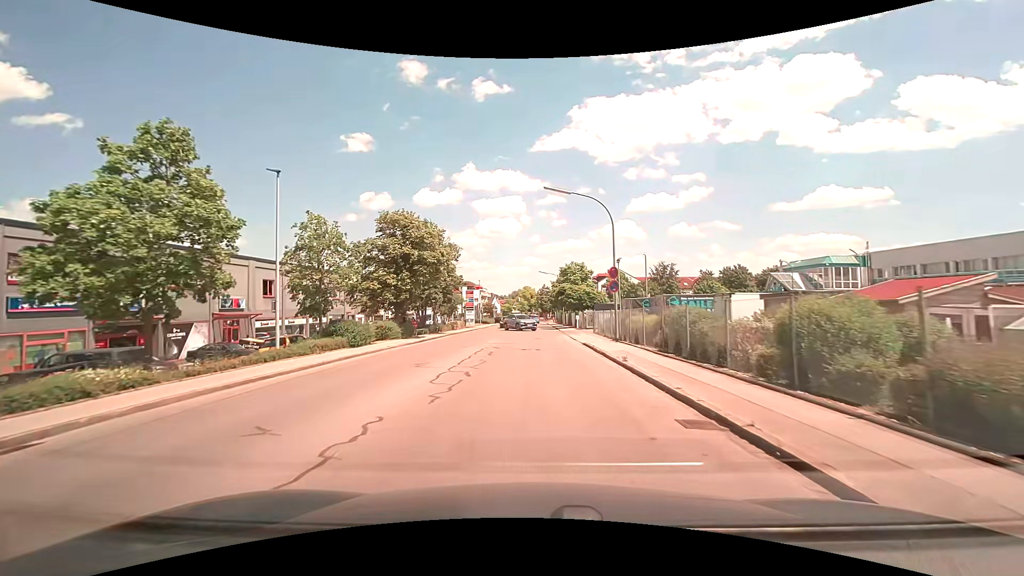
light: Day
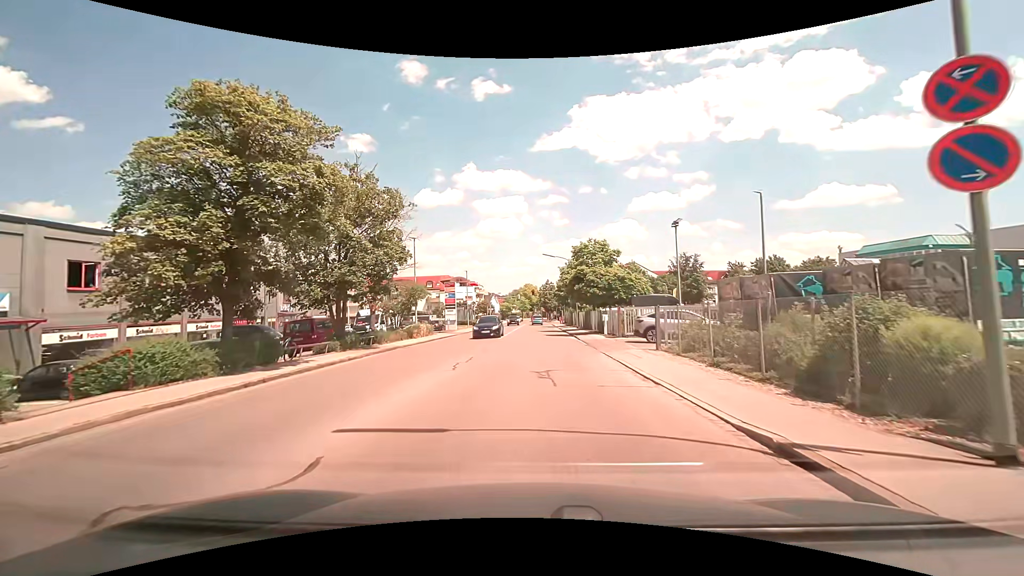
(0.0, +18.7) m; 0°
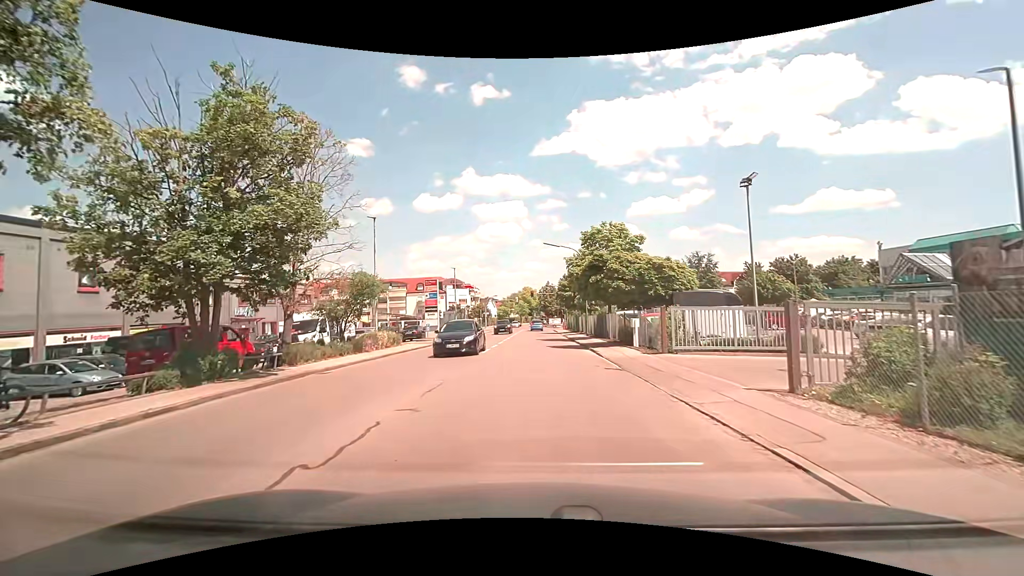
(-0.1, +9.7) m; -1°
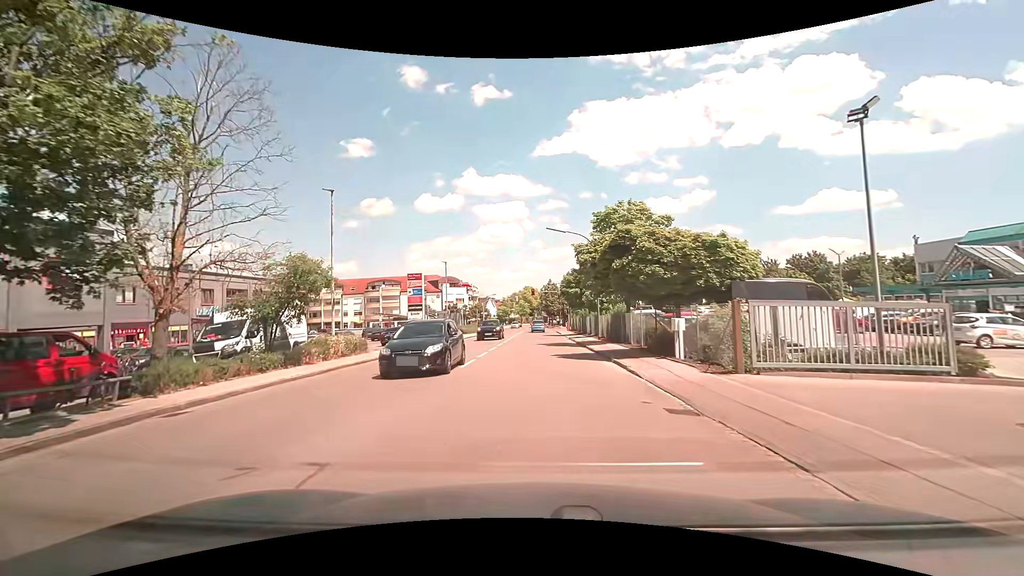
(0.0, +6.7) m; 0°
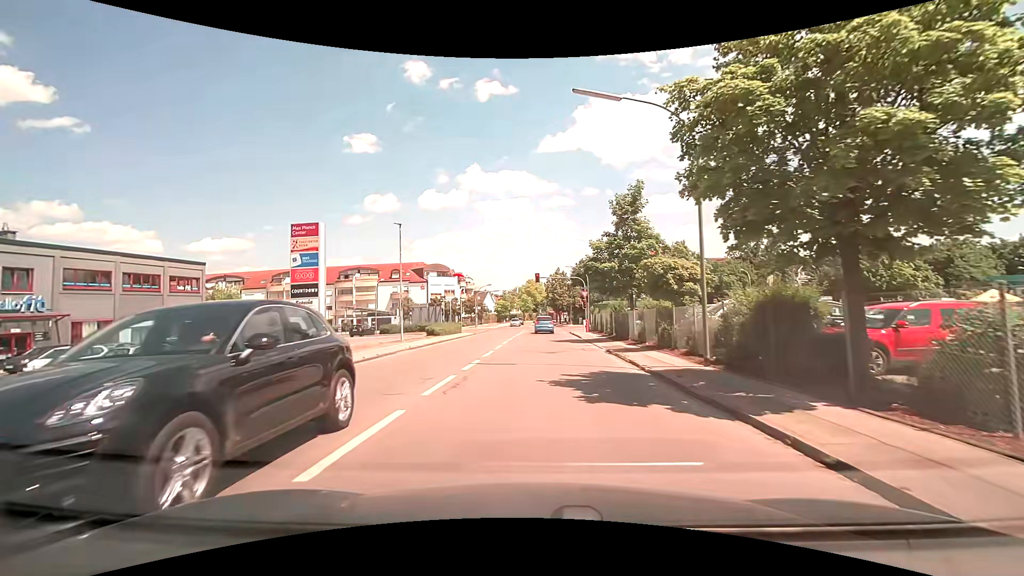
(0.0, +19.7) m; 0°
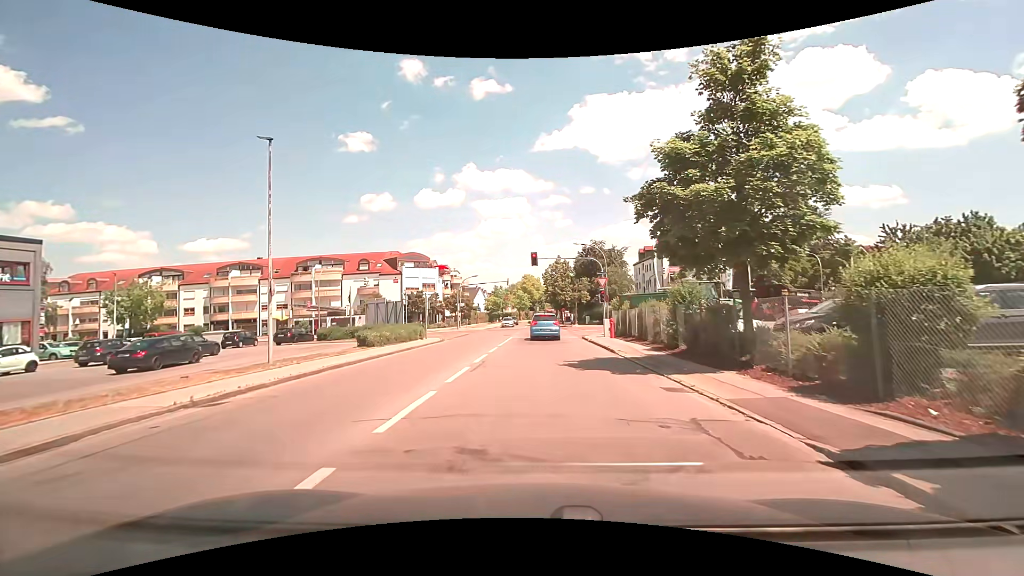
(+0.1, +16.0) m; +1°
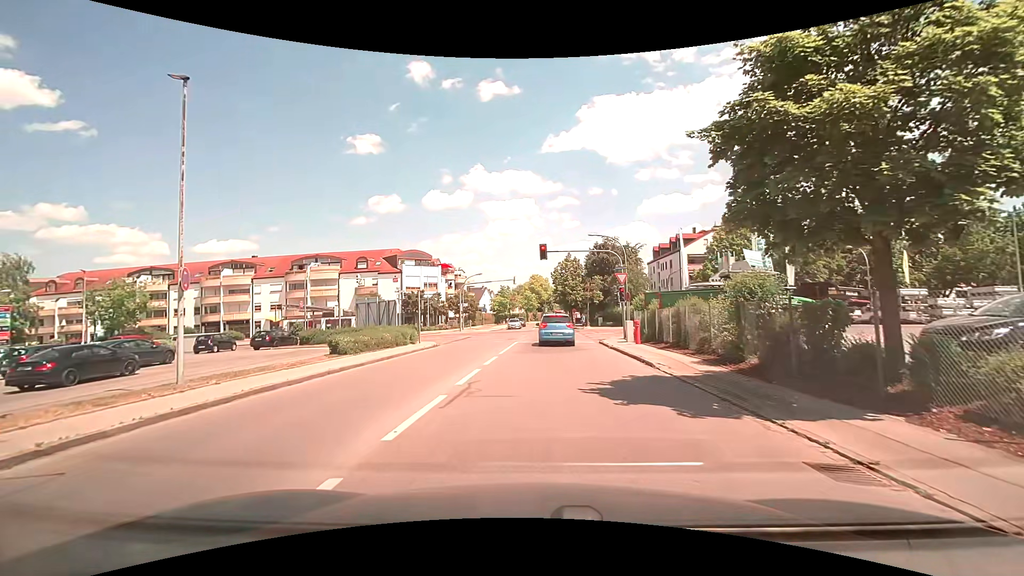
(-0.1, +4.8) m; -1°
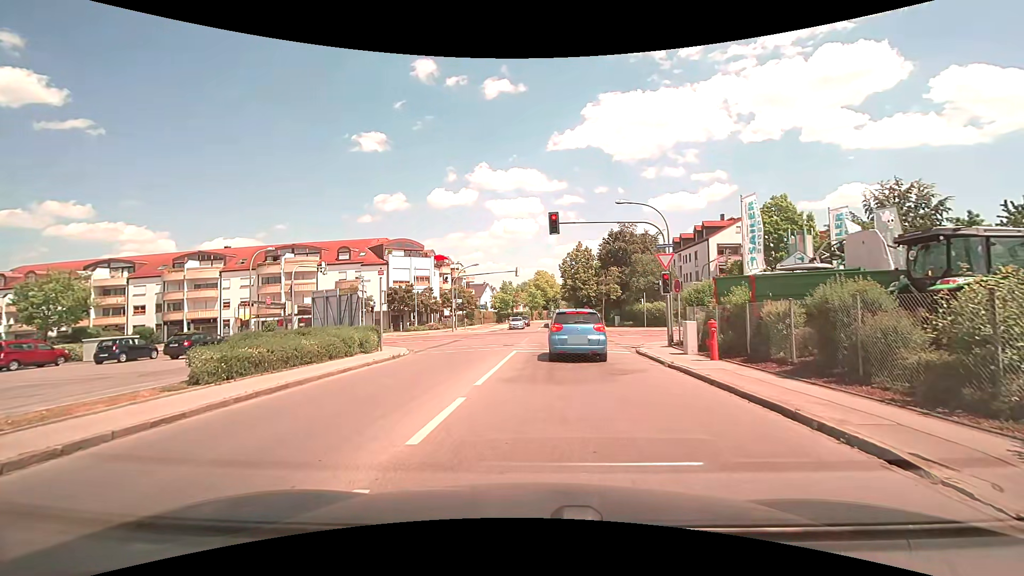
(-0.2, +9.3) m; -1°
